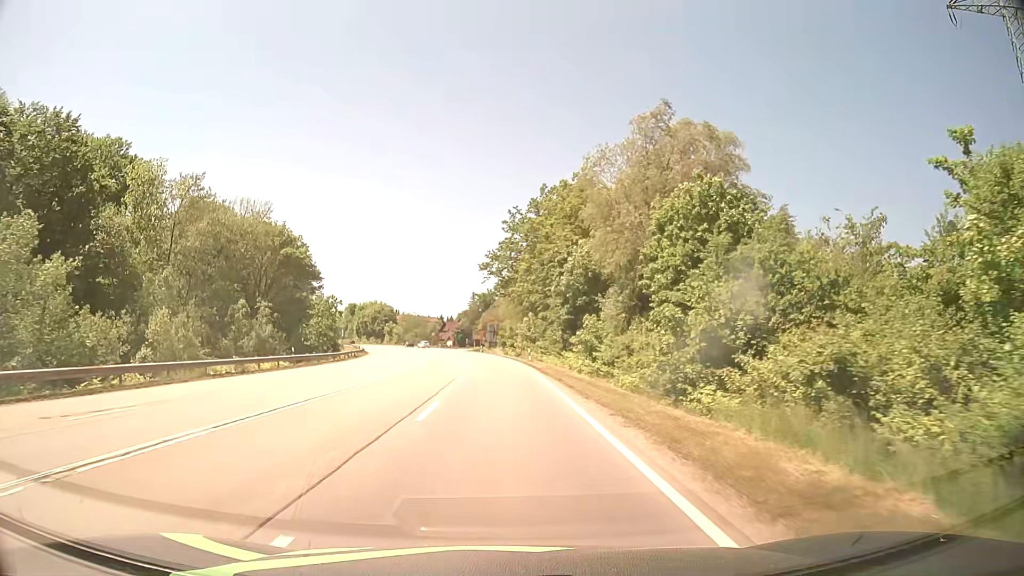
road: secondary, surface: asphalt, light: Day
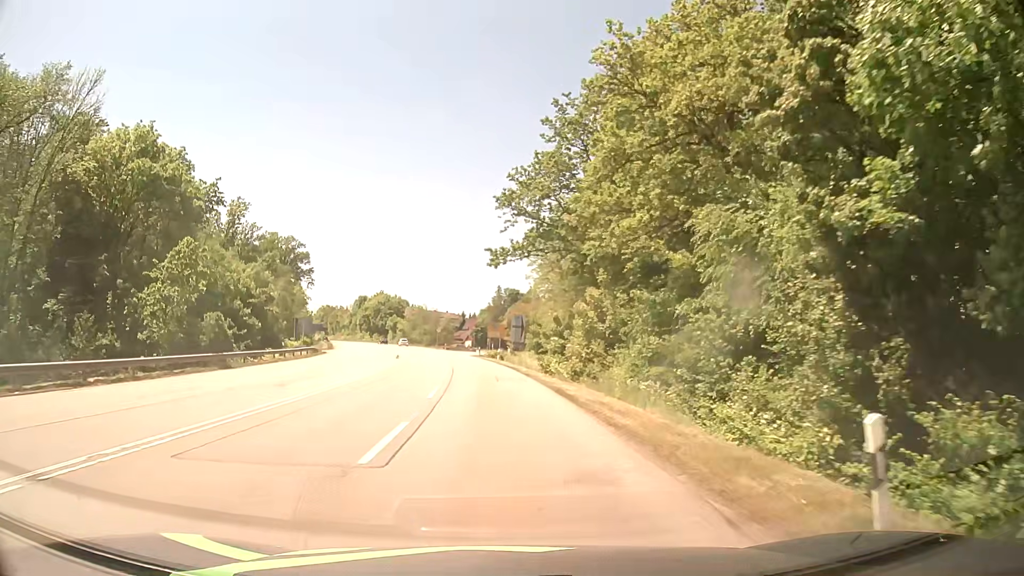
(-0.8, +42.0) m; -3°
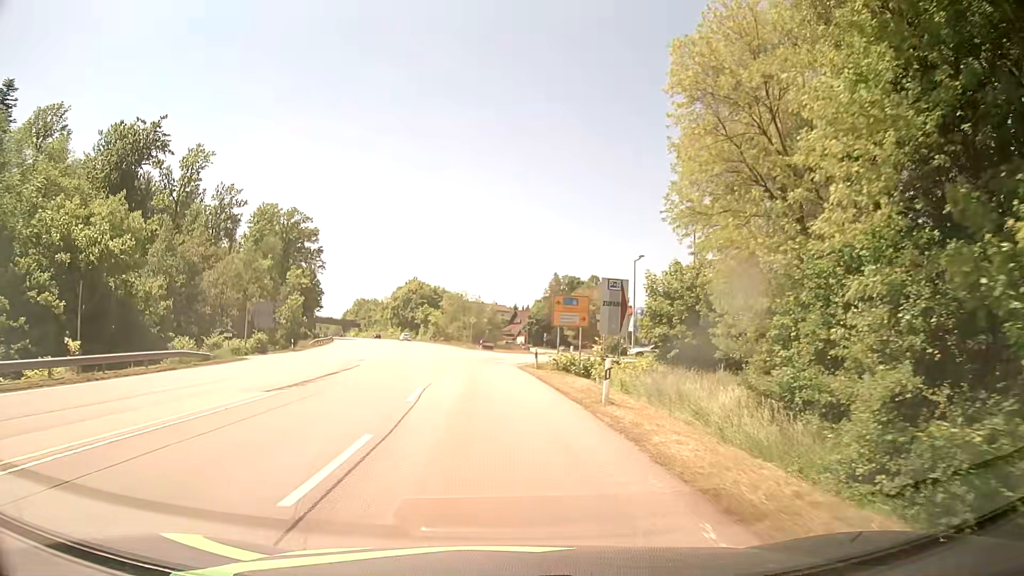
(-1.3, +38.3) m; -4°
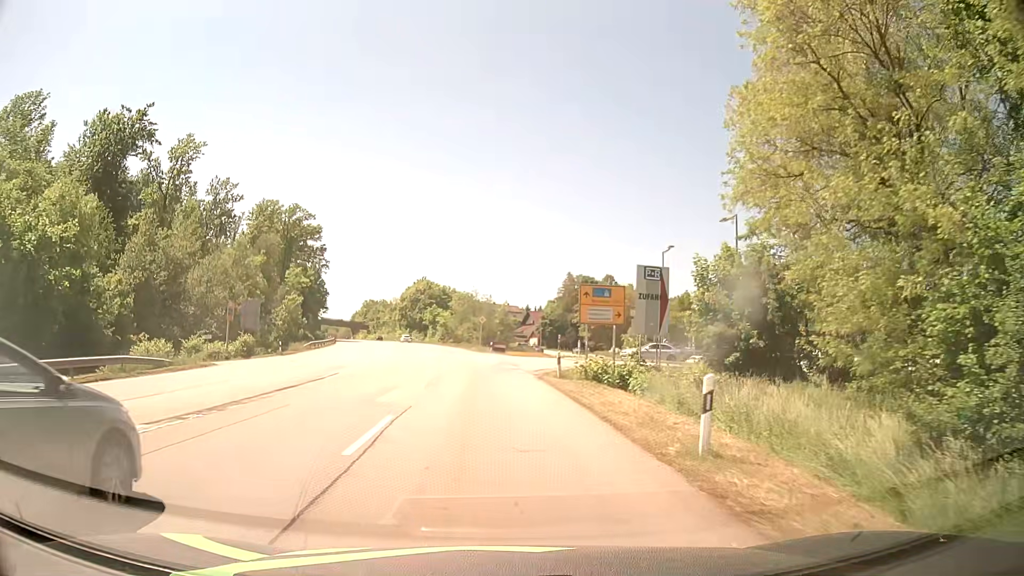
(-0.1, +6.6) m; -2°
